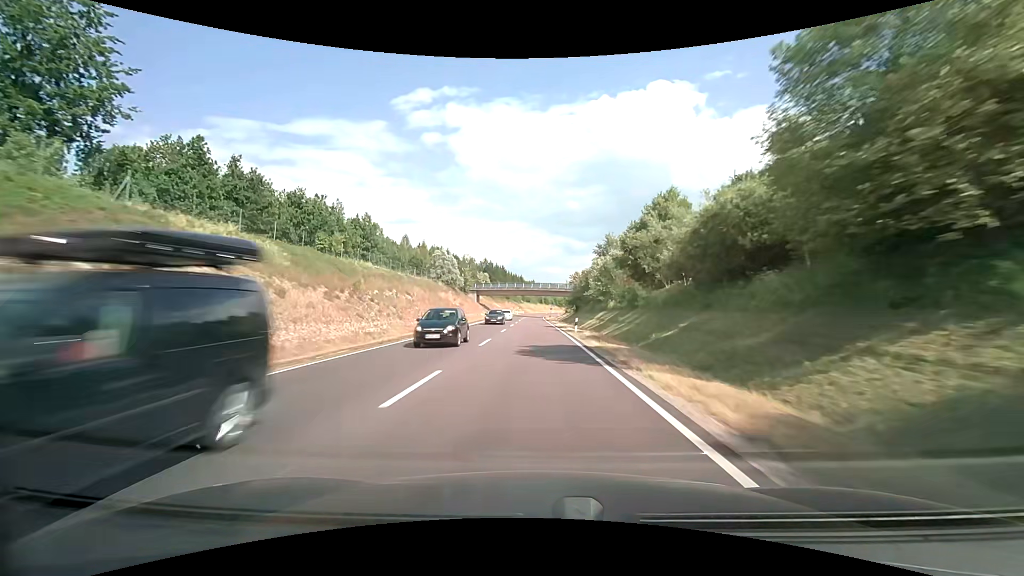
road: primary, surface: asphalt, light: Day
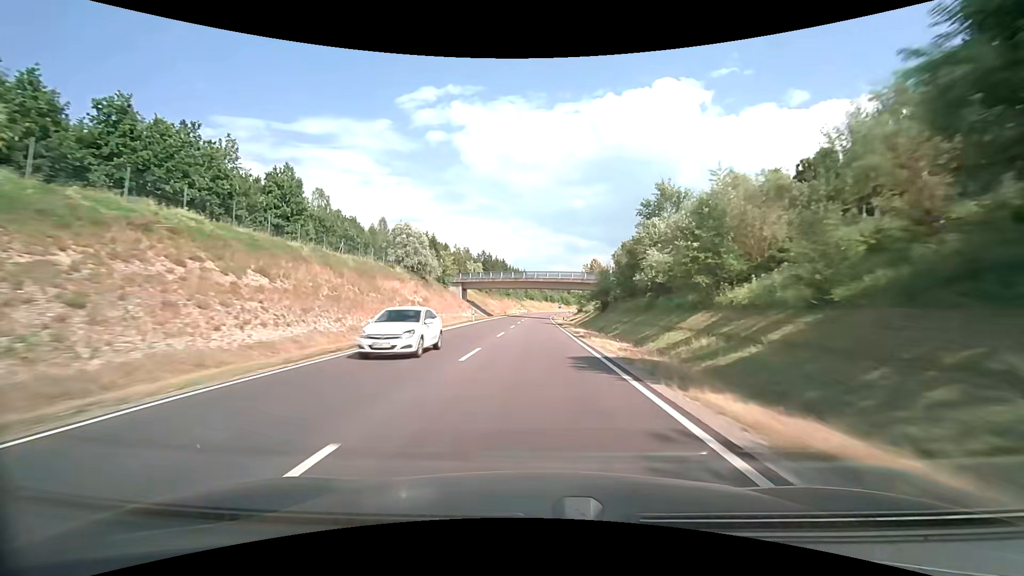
(-0.2, +30.2) m; -1°
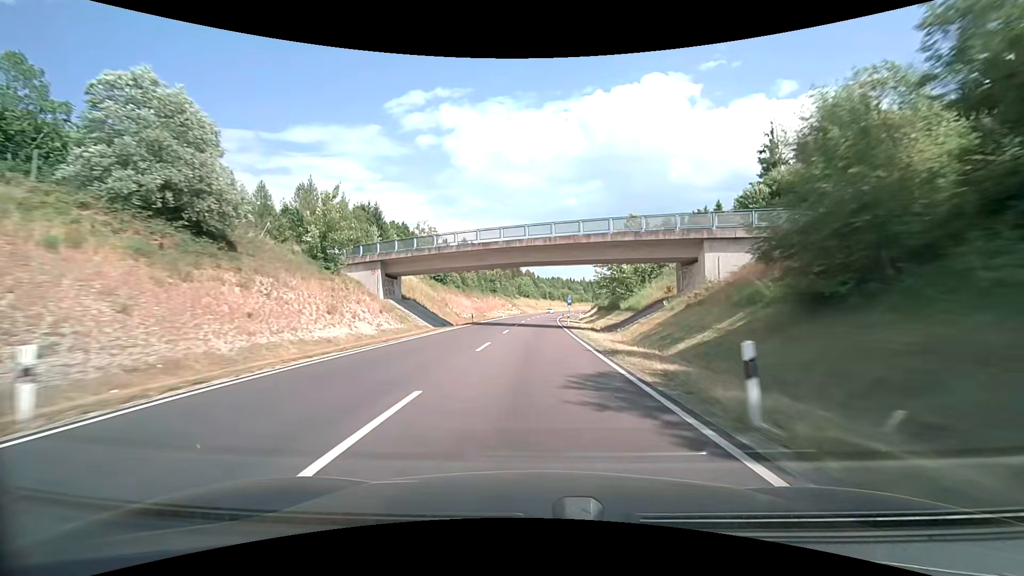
(0.0, +45.2) m; 0°
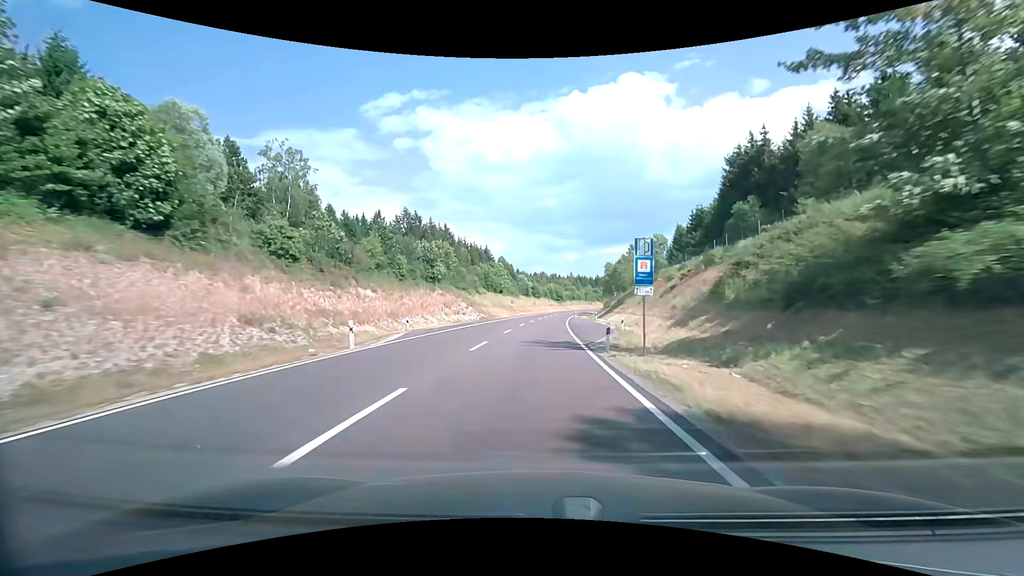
(+0.7, +60.0) m; +2°
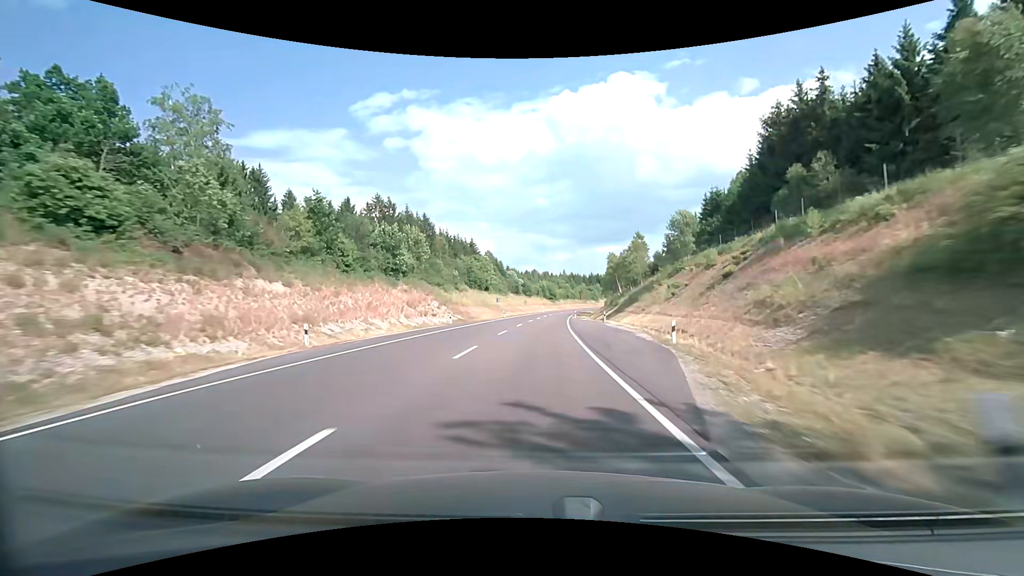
(+0.1, +15.0) m; +1°
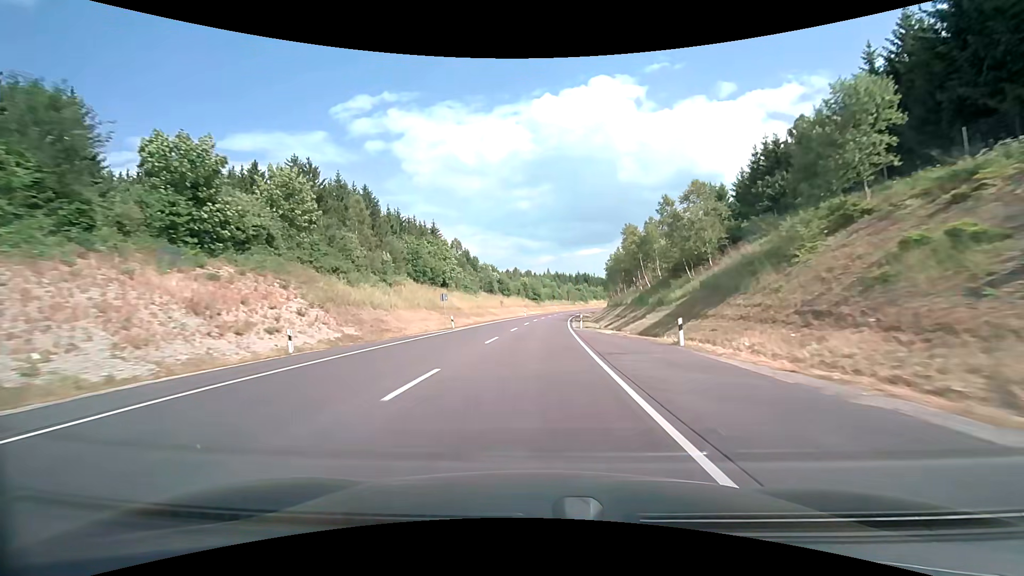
(+0.5, +29.9) m; +2°
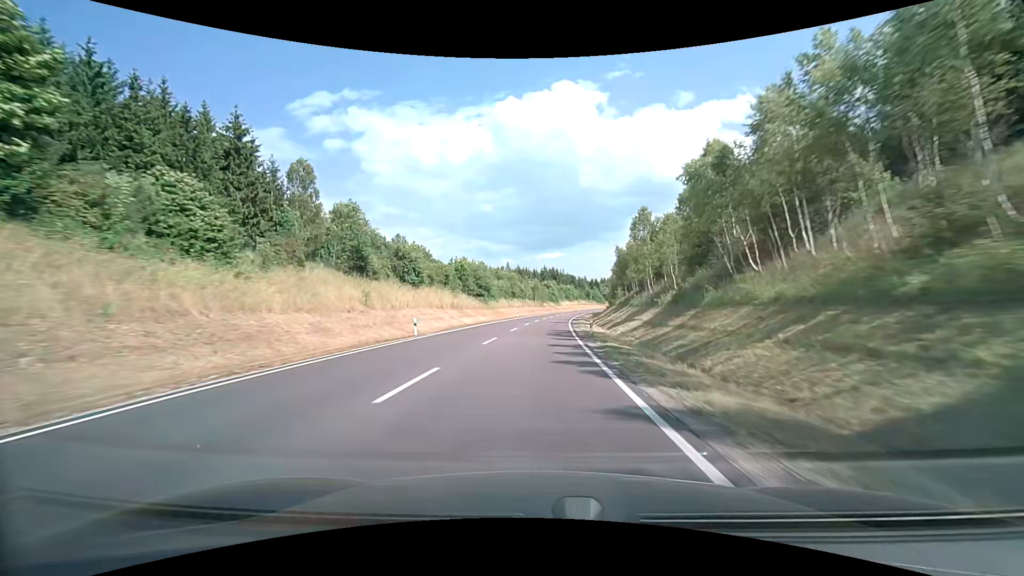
(+2.2, +60.4) m; +4°
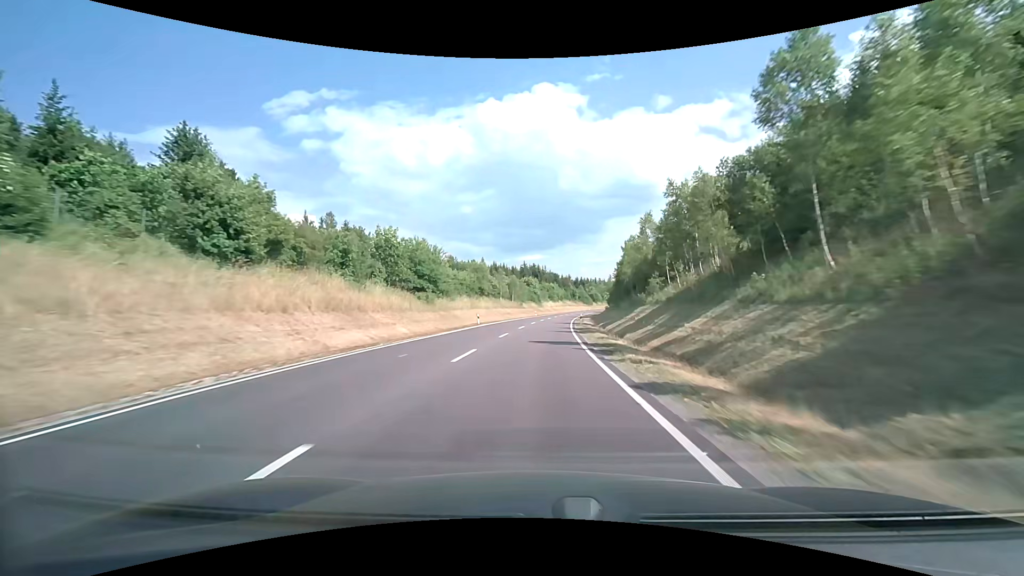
(+0.5, +30.5) m; +2°
(0, +10) (0, +20) (+1, +30) (+1, +40) (+2, +50) (+2, +60) (+3, +70) (+4, +80) (+6, +90) (+7, +100) m
